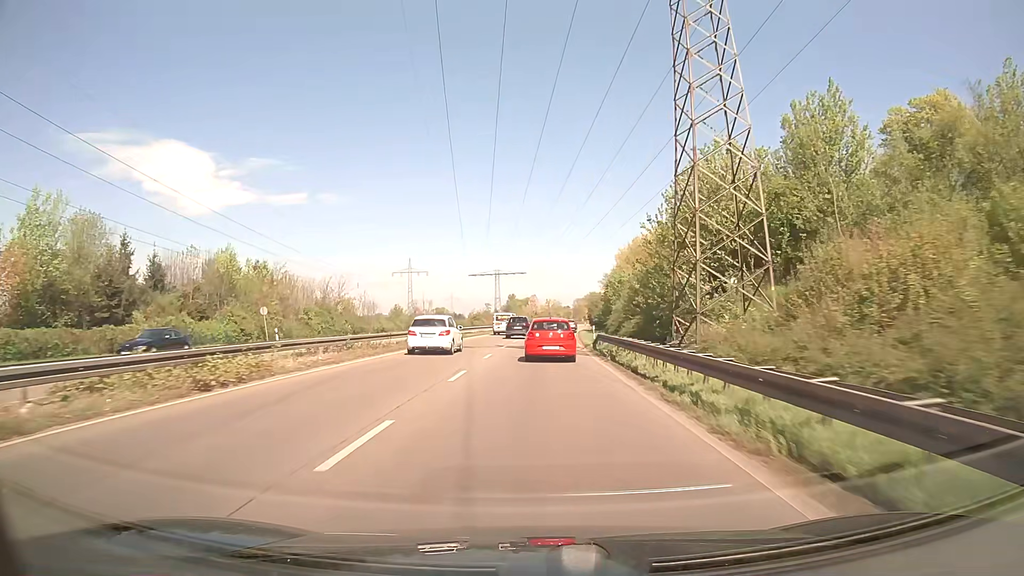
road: trunk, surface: asphalt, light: Day
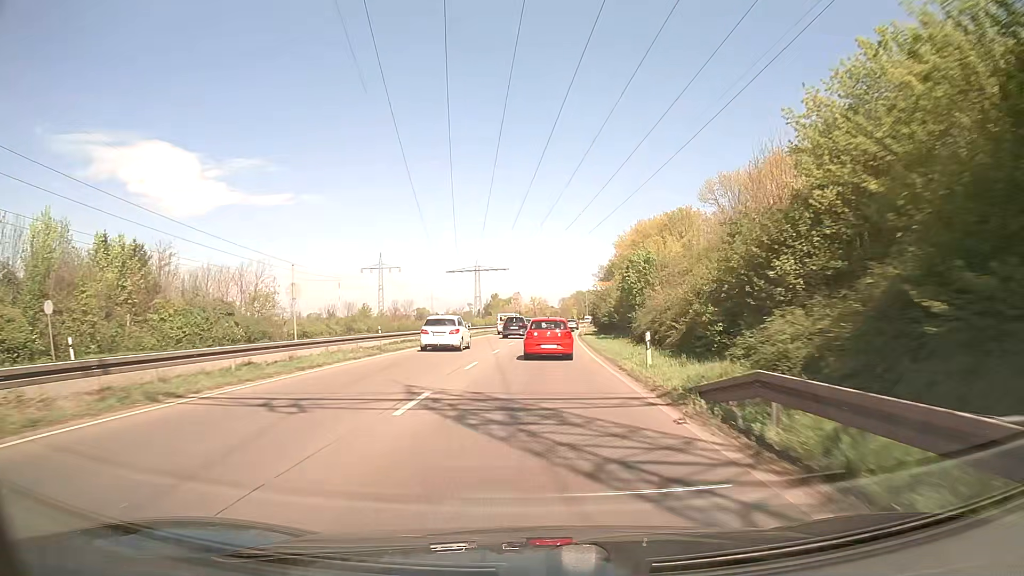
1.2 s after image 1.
(+0.2, +23.5) m; +1°
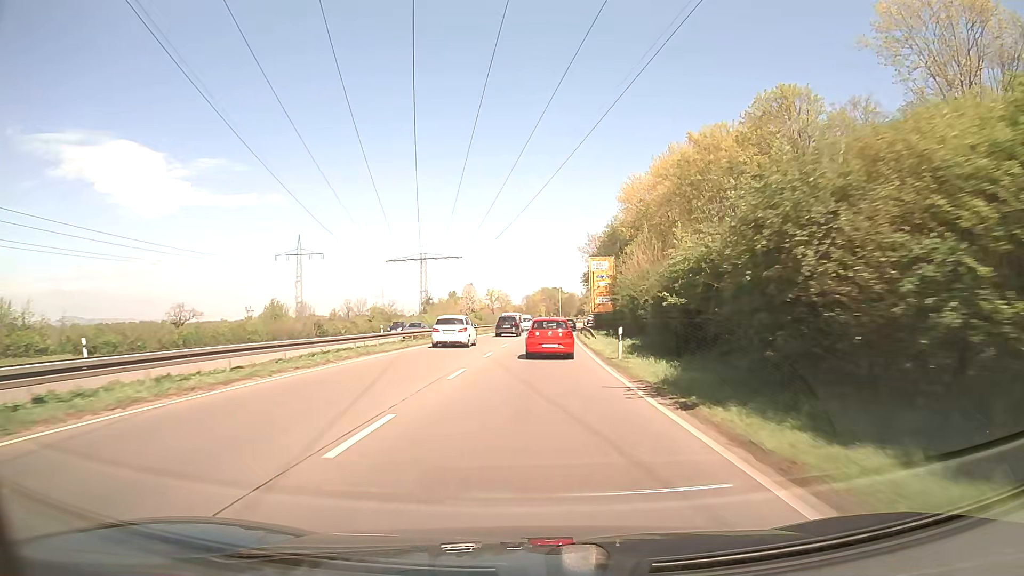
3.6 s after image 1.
(+1.4, +48.2) m; +3°
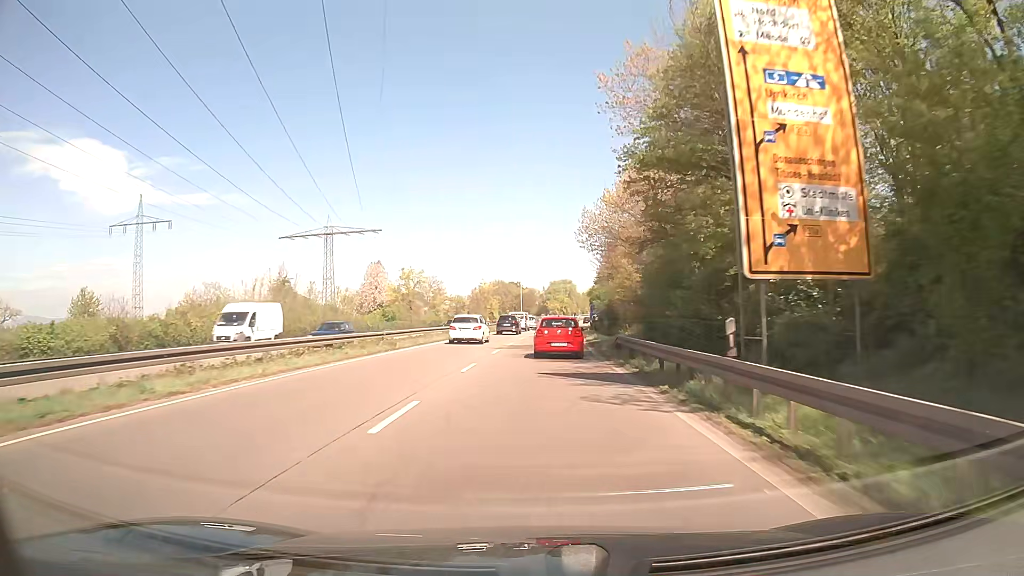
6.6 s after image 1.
(+2.0, +61.7) m; +4°
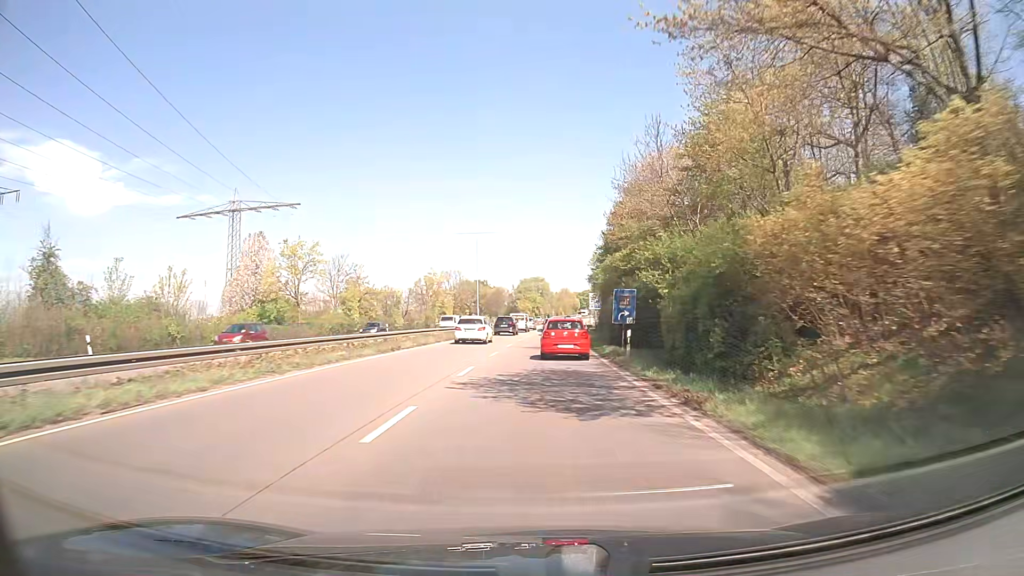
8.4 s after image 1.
(+0.7, +36.4) m; +3°
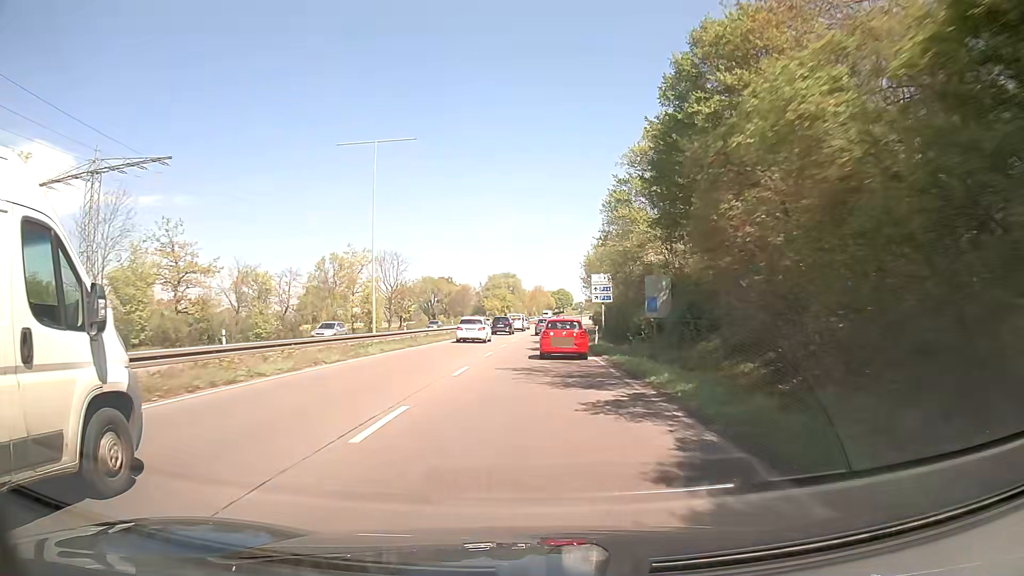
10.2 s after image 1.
(+0.7, +36.0) m; +2°
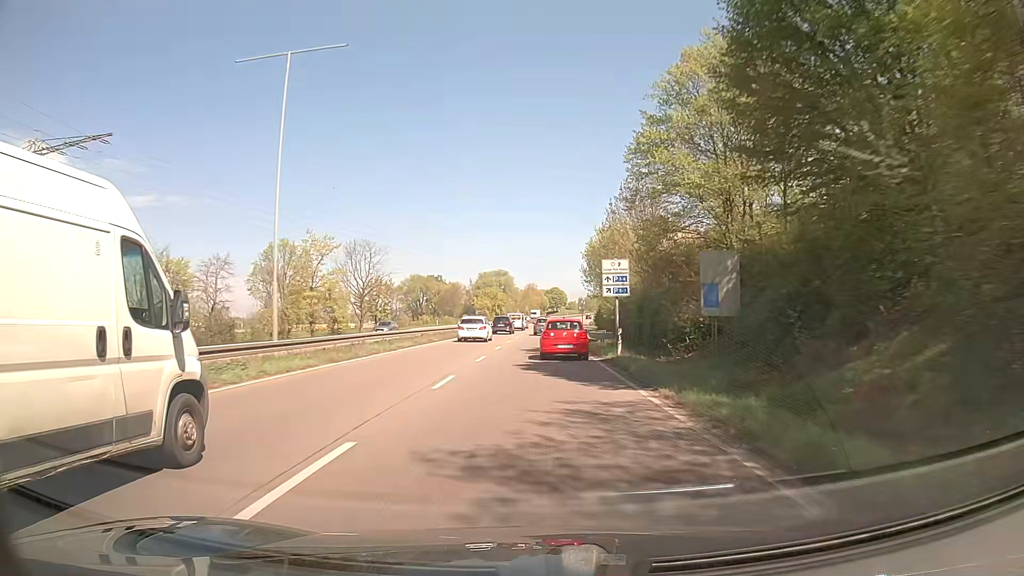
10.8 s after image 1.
(+0.1, +12.1) m; +1°
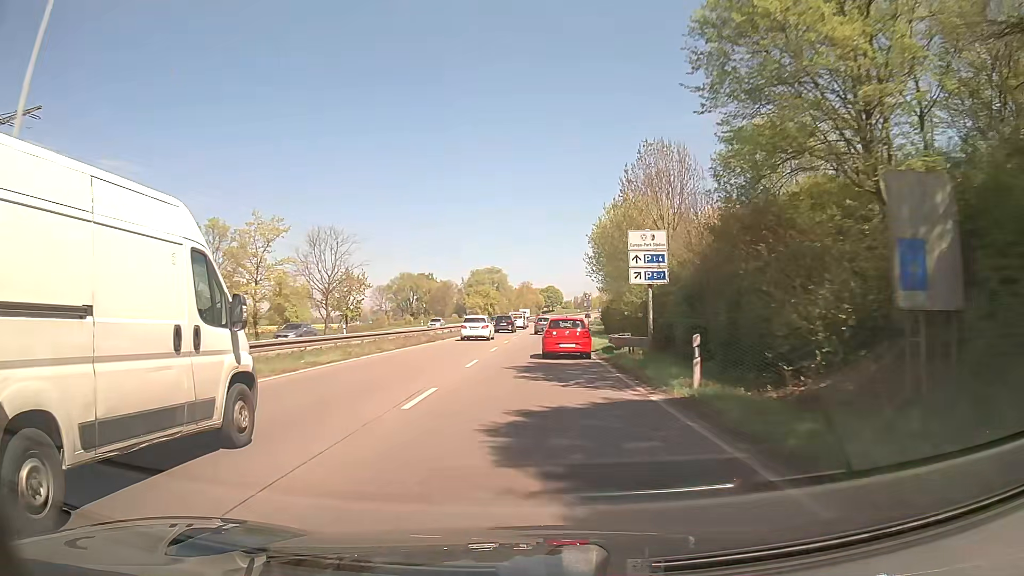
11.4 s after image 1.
(+0.1, +12.1) m; +1°
(0, +10) (0, +20) (0, +30) (0, +40) (+1, +50) (+1, +60) (+1, +70) (+2, +80) (+2, +90) (+3, +100) m
